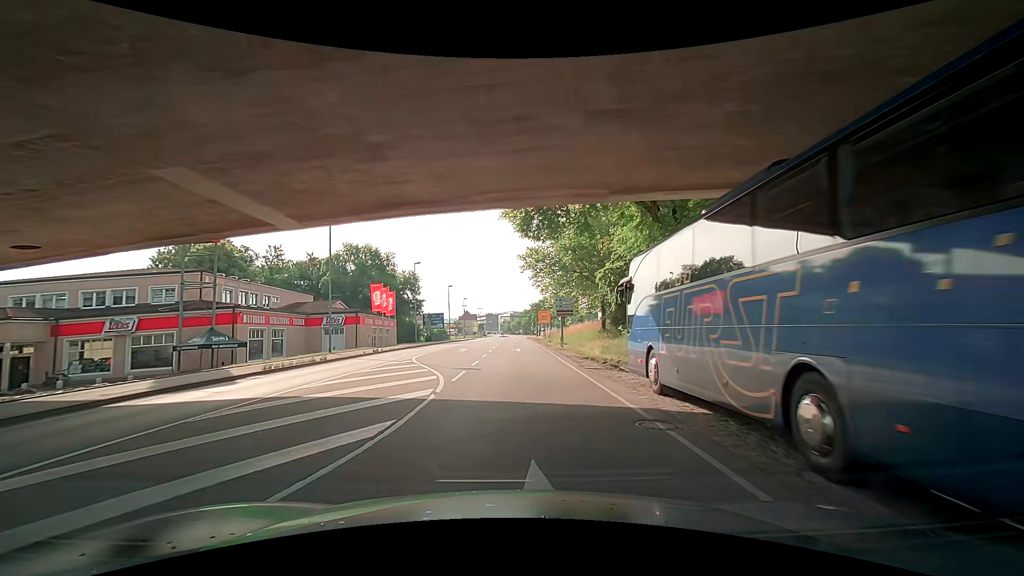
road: primary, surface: asphalt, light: Day
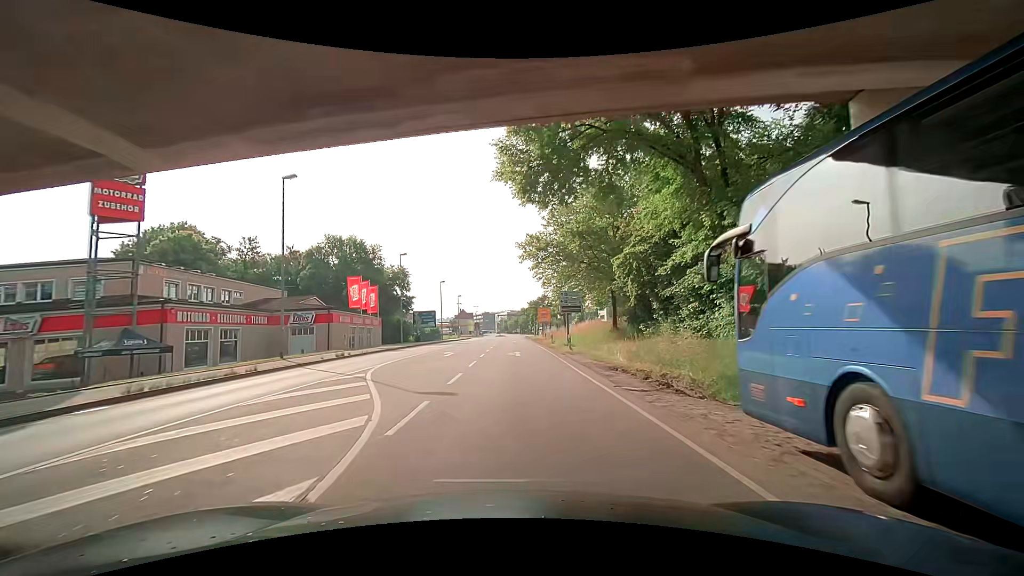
(0.0, +6.8) m; -2°
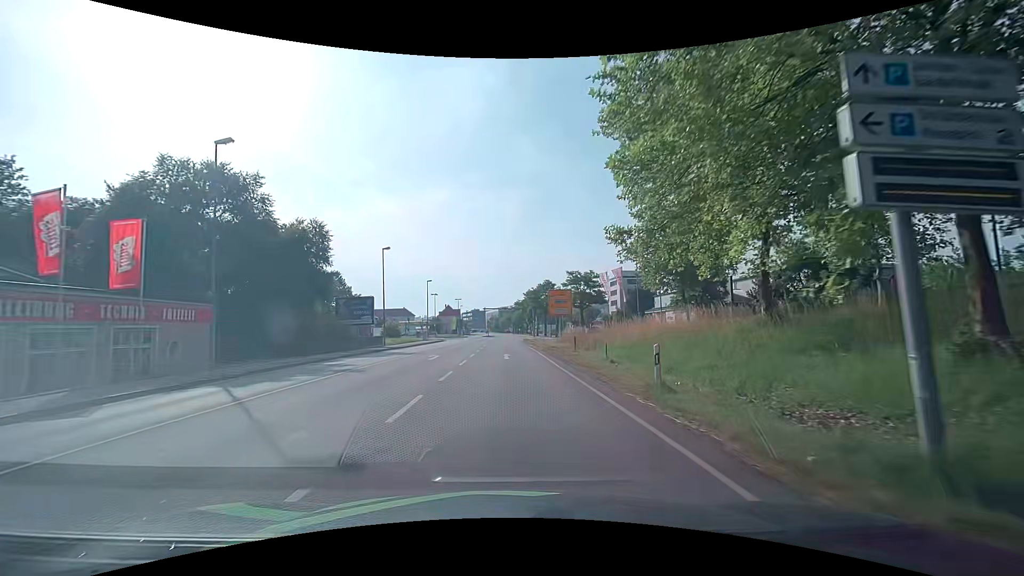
(+0.6, +35.0) m; +2°
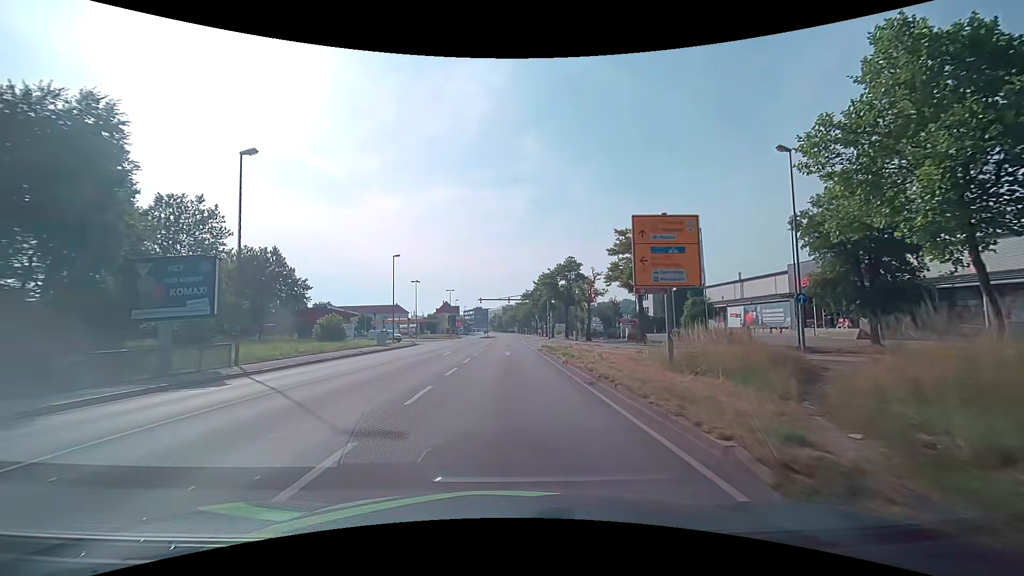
(-0.1, +28.4) m; -1°
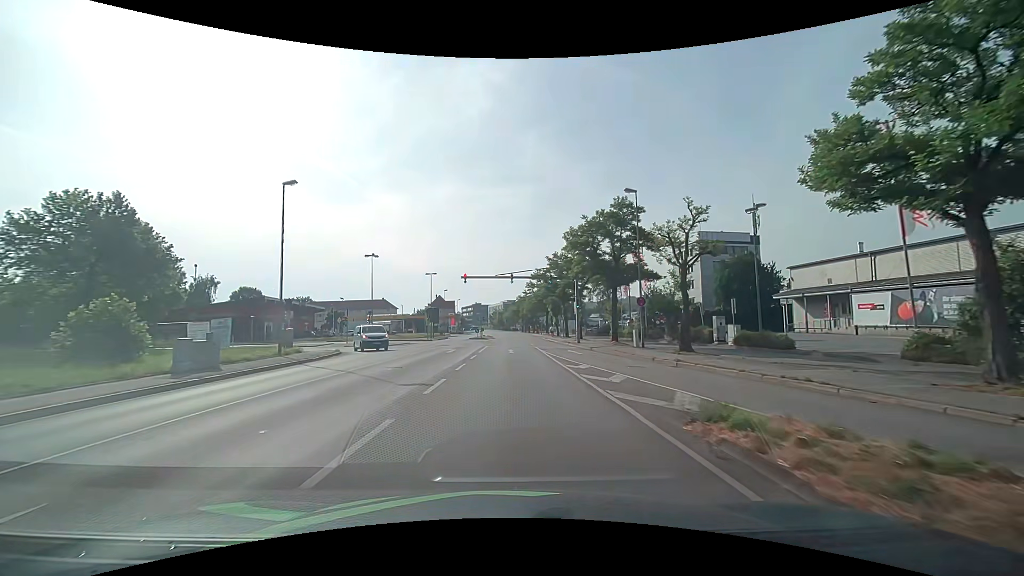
(+0.1, +28.7) m; 0°
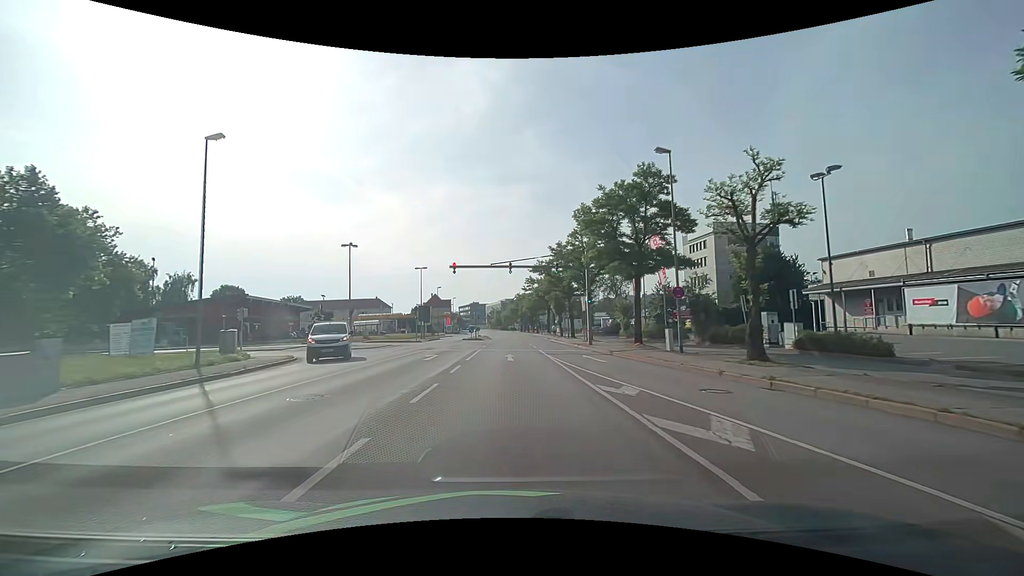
(0.0, +7.3) m; 0°
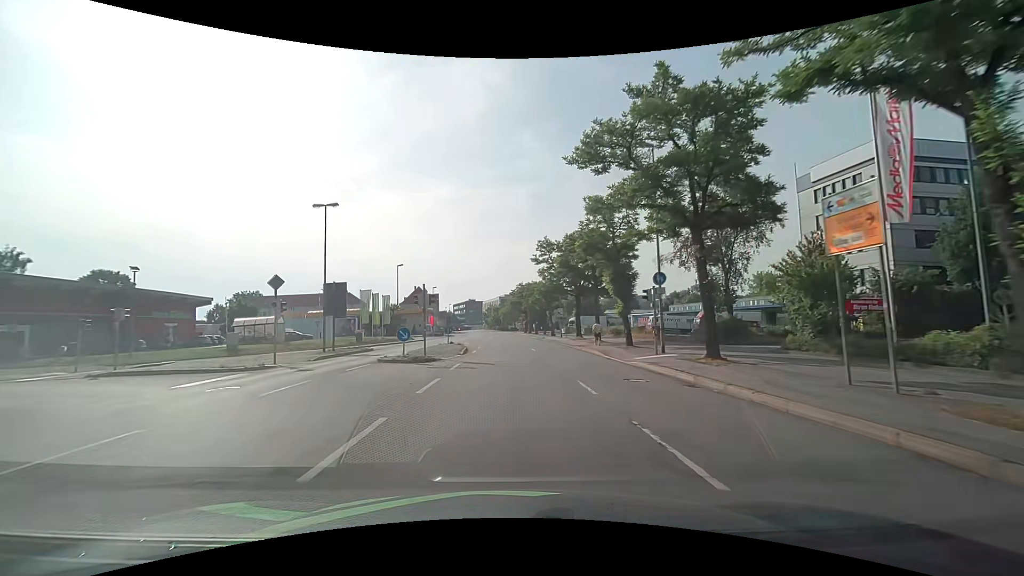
(+0.2, +37.5) m; 0°
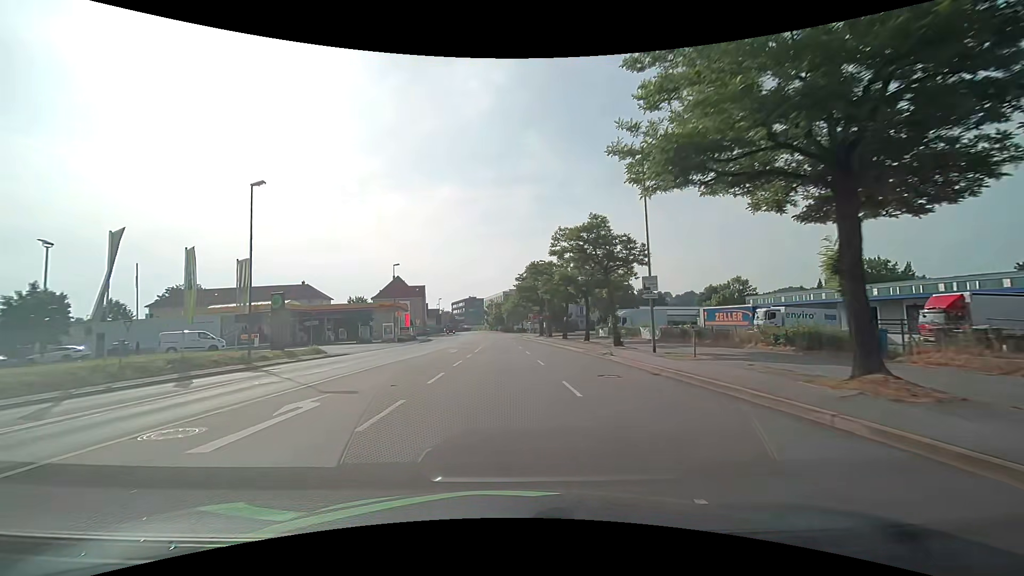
(-0.2, +39.2) m; -1°
(0, +10) (0, +20) (0, +30) (-1, +40) (-1, +50) (-2, +60) (-3, +70) (-4, +80) (-4, +90) (-5, +100) m
